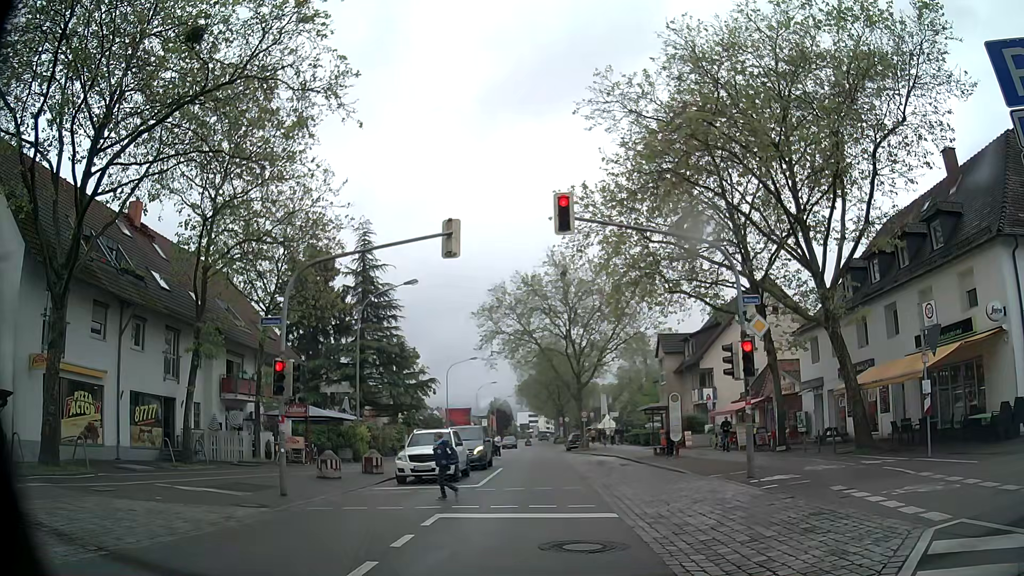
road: secondary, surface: asphalt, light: Day
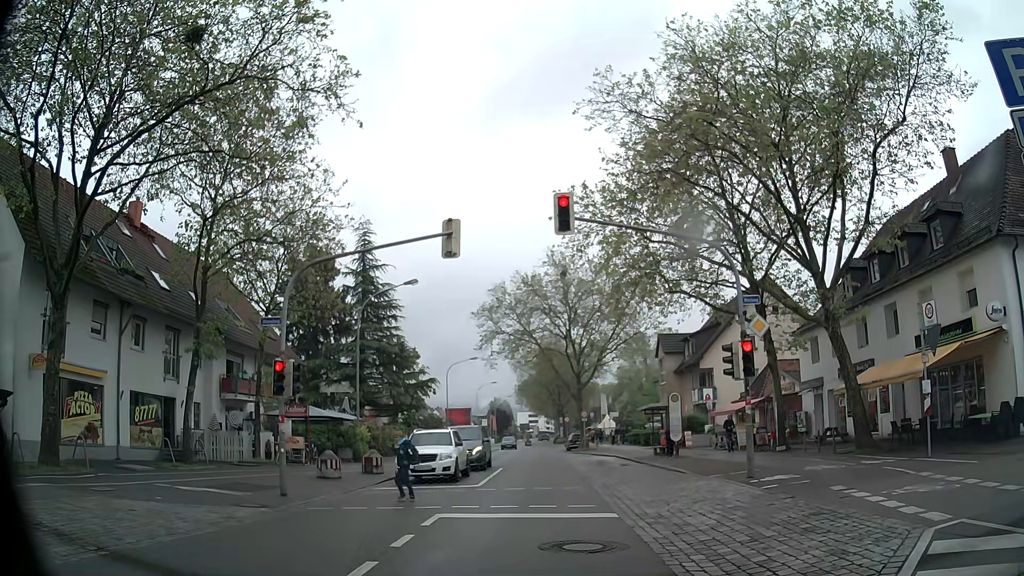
(0.0, 0.0) m; 0°
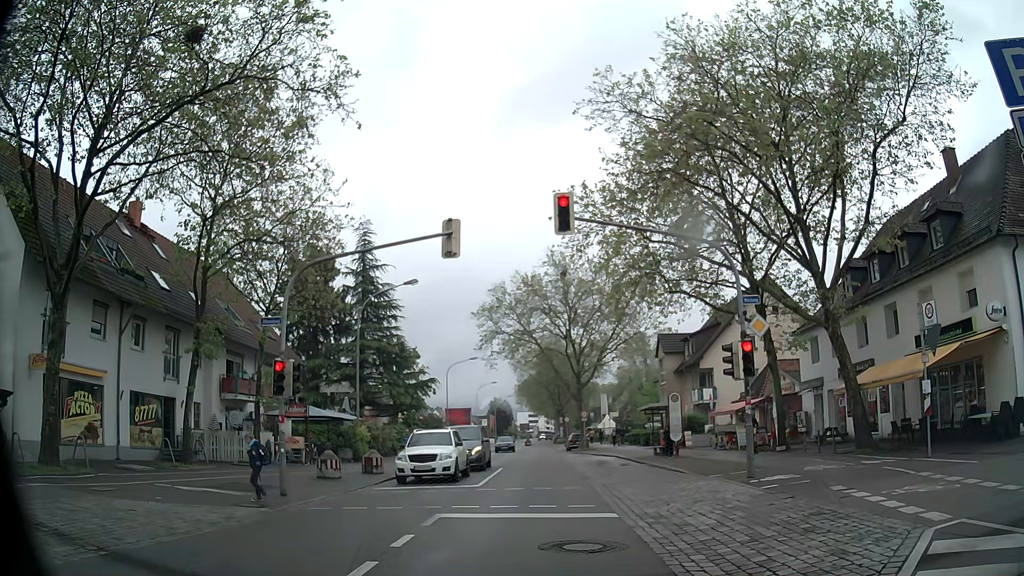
(0.0, 0.0) m; 0°
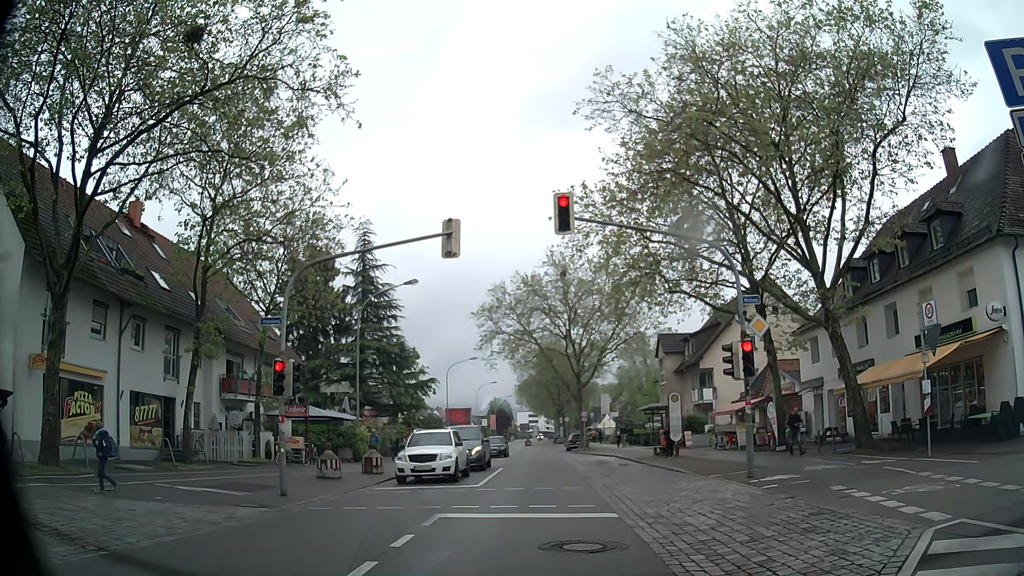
(0.0, 0.0) m; 0°
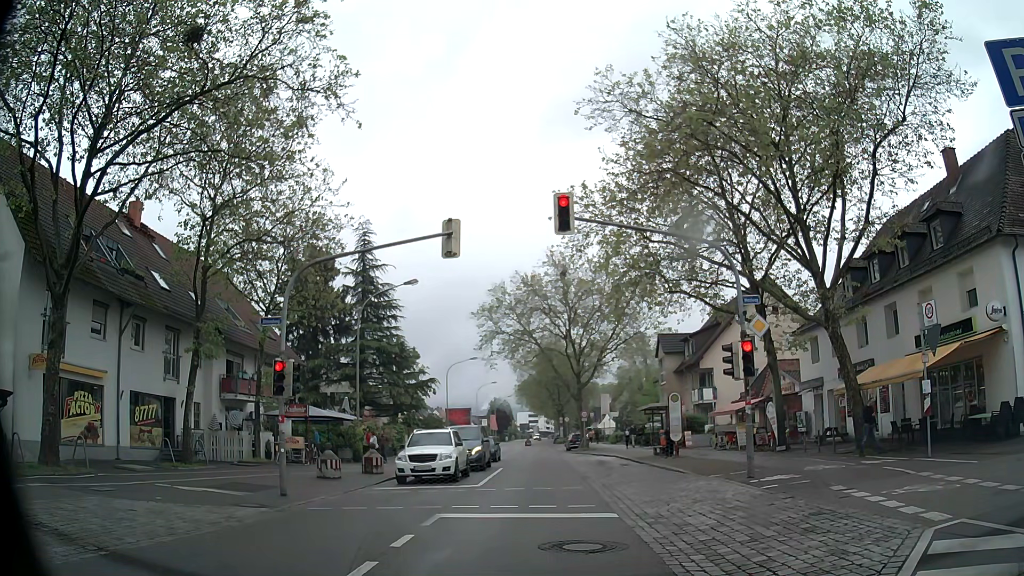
(0.0, 0.0) m; 0°
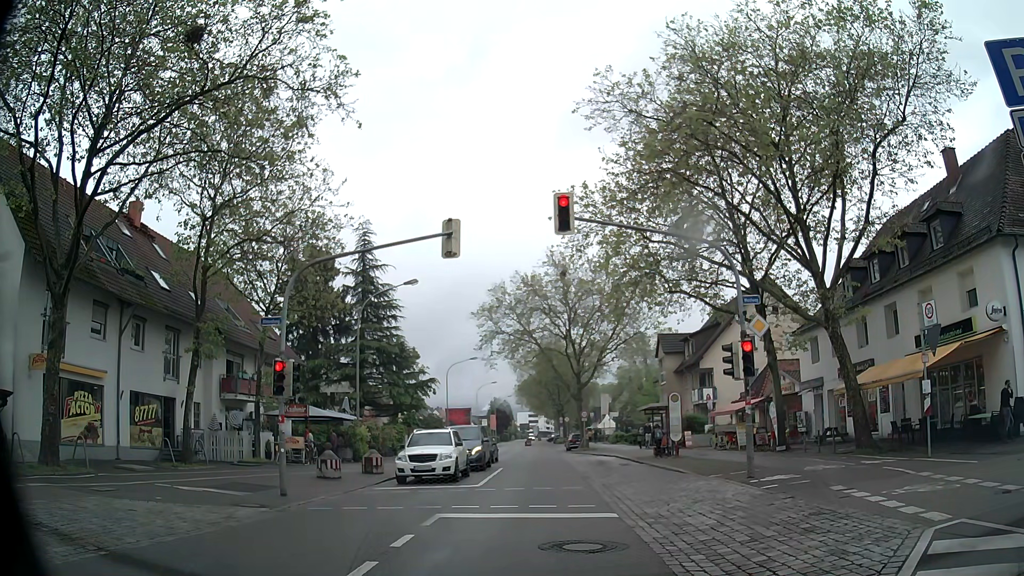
(0.0, 0.0) m; 0°
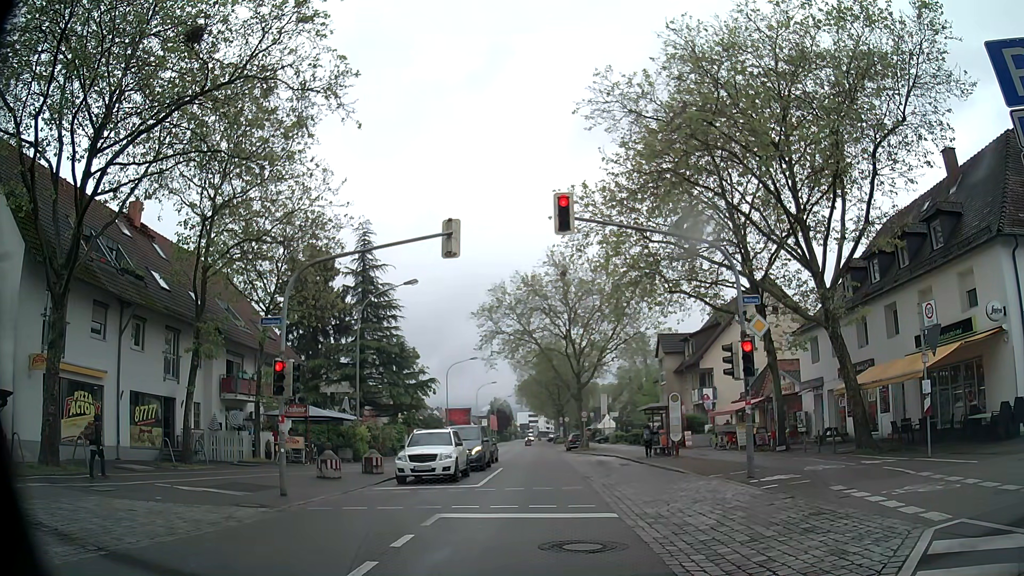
(0.0, 0.0) m; 0°
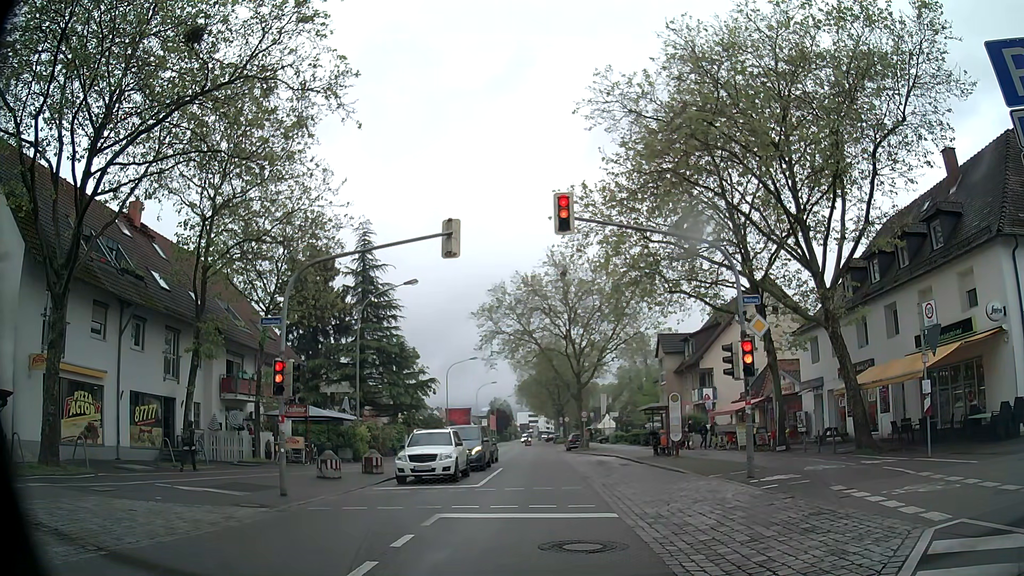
(0.0, 0.0) m; 0°
(0, +10) (0, +20) (0, +30) (0, +40) (0, +50) (0, +60) (0, +70) (0, +80) (0, +90) (+1, +100) m
